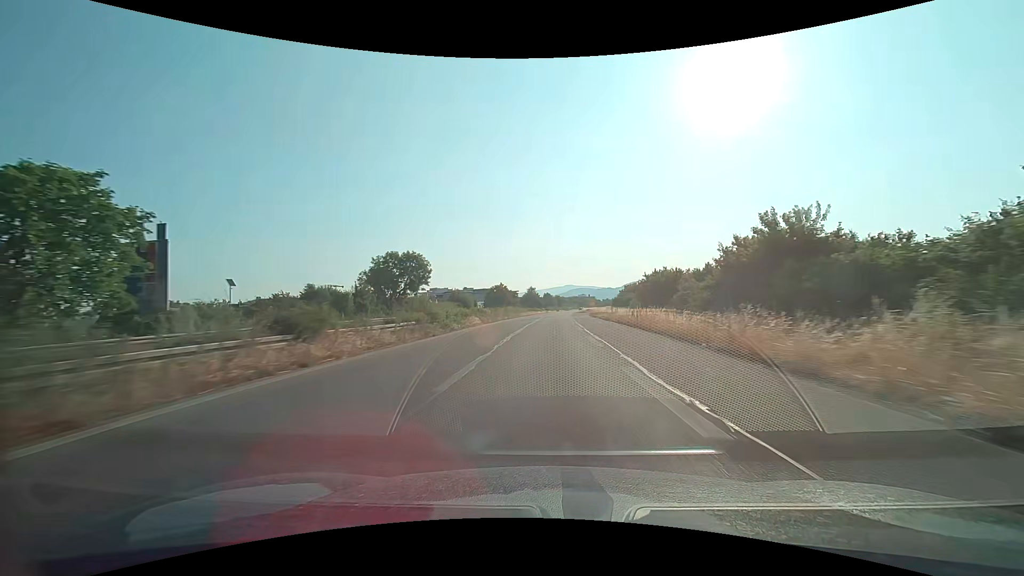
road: trunk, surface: asphalt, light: Day
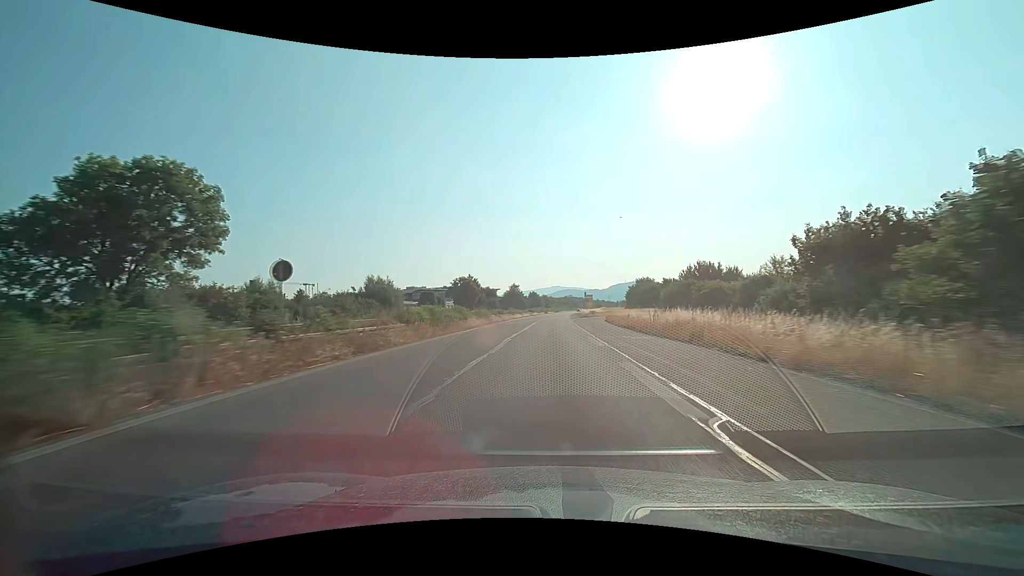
(+0.7, +47.4) m; +2°
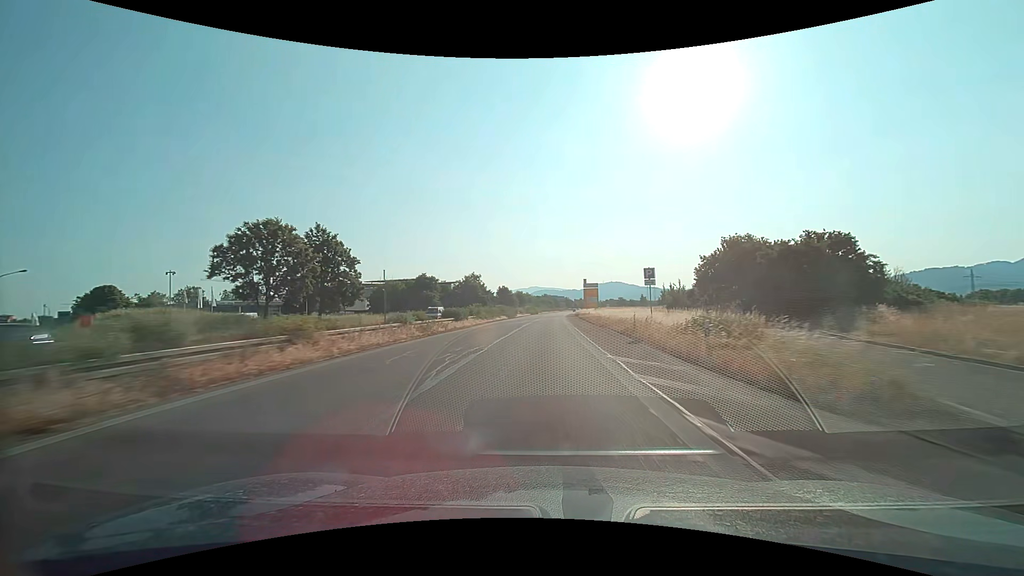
(+1.9, +79.1) m; +2°
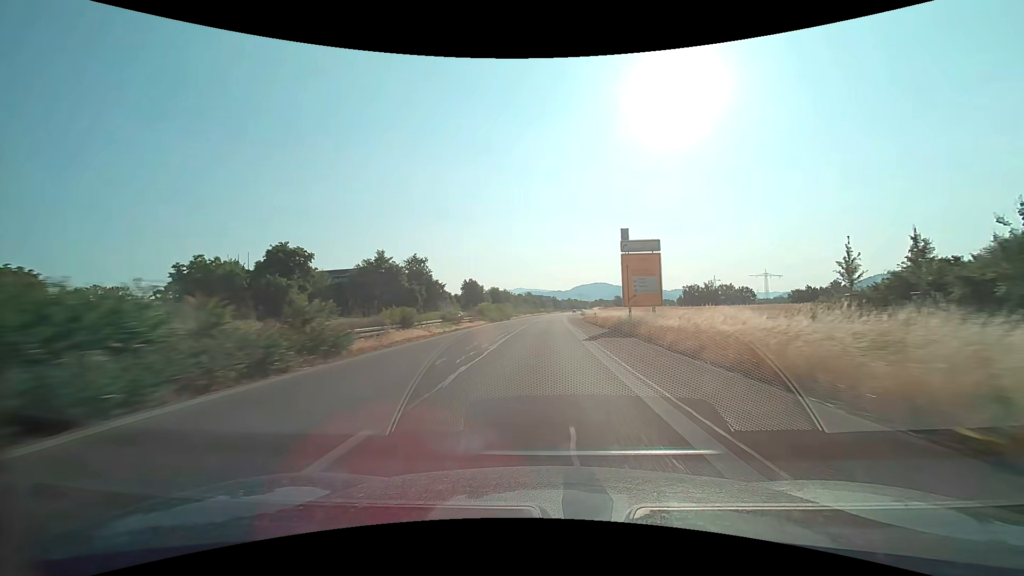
(+0.9, +63.3) m; +2°
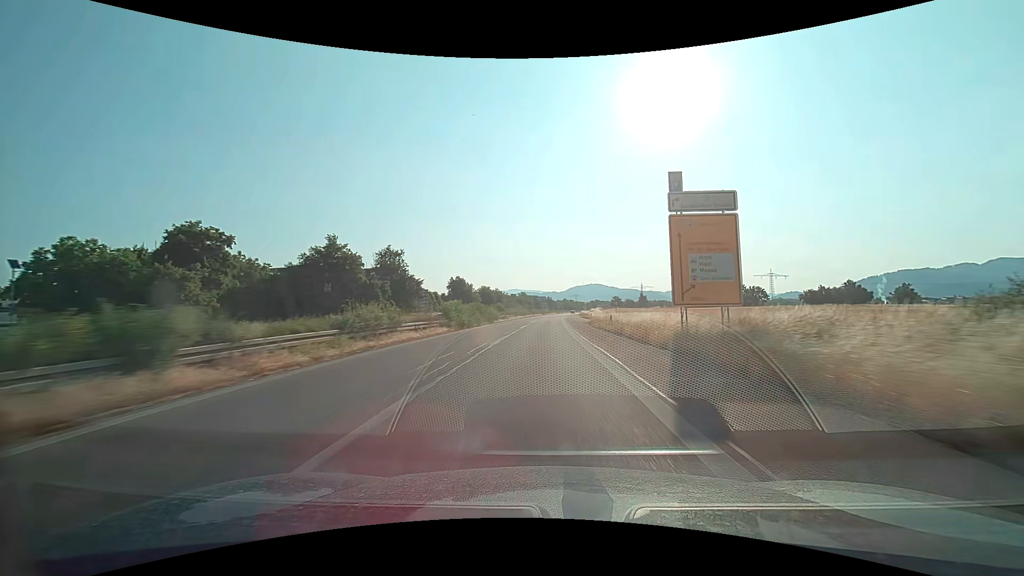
(+0.1, +15.8) m; +1°
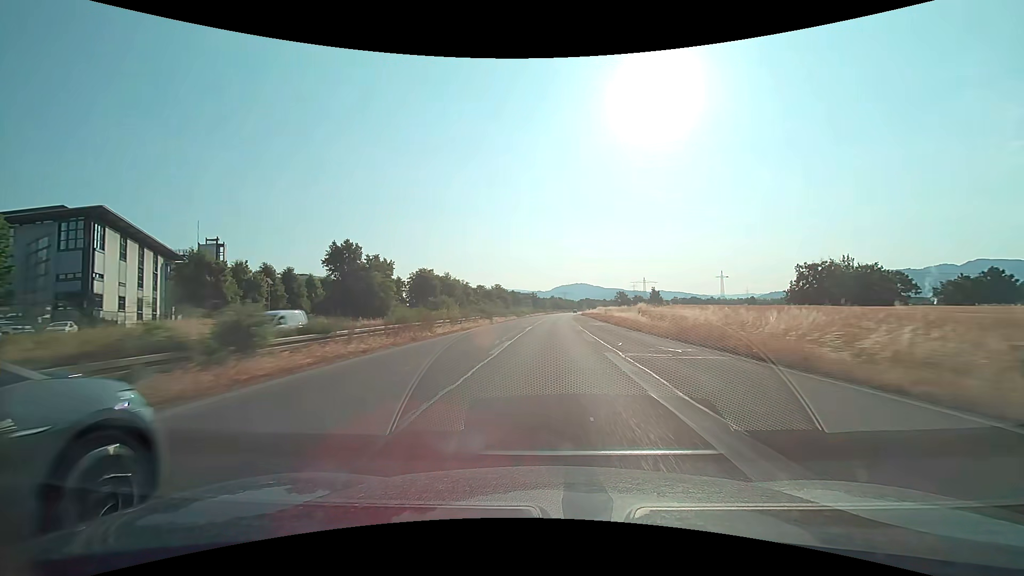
(+1.0, +79.1) m; +2°
